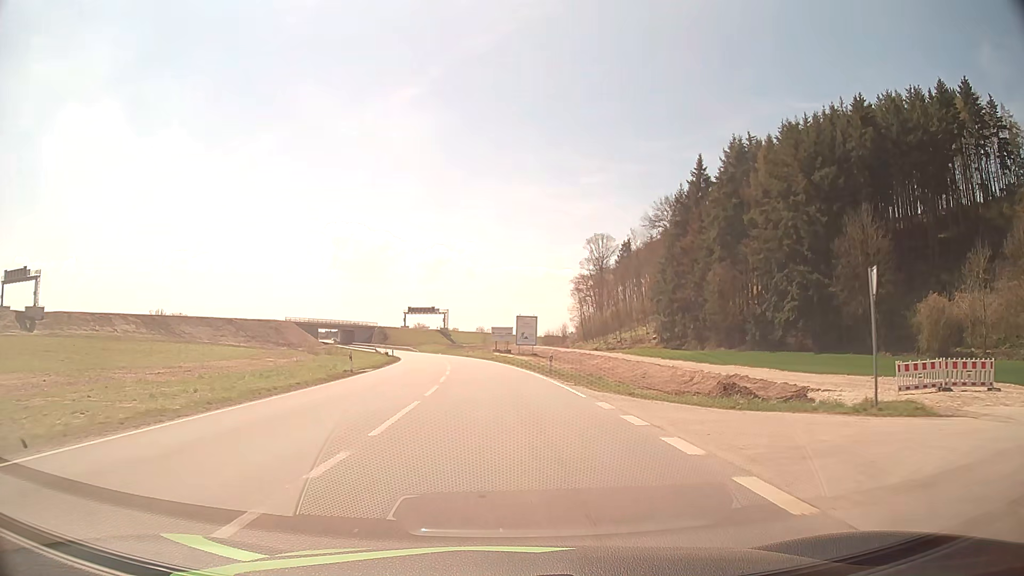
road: tertiary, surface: asphalt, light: Day
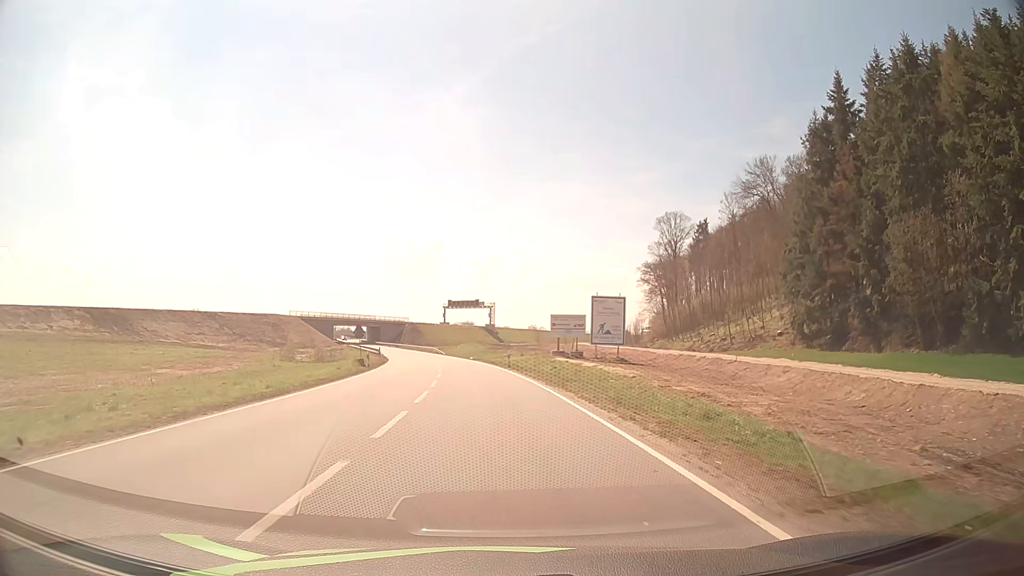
(-1.2, +37.8) m; -4°
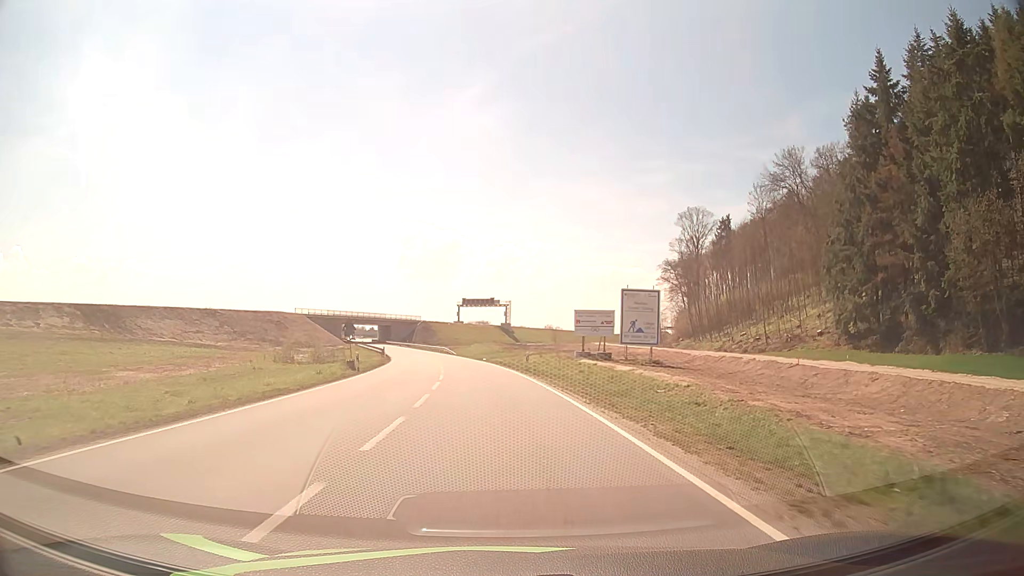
(-0.1, +7.4) m; -1°
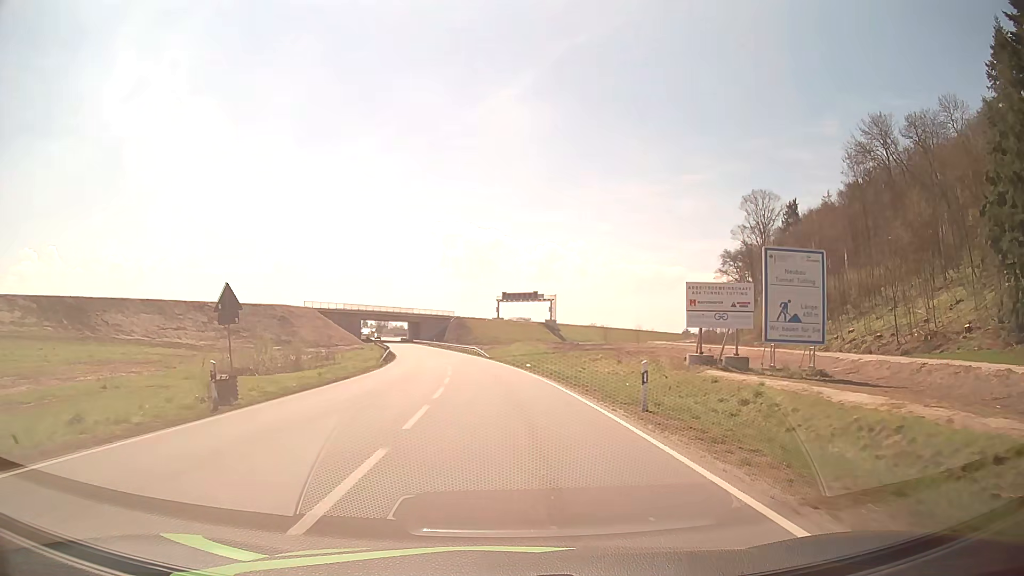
(-0.7, +22.2) m; -4°
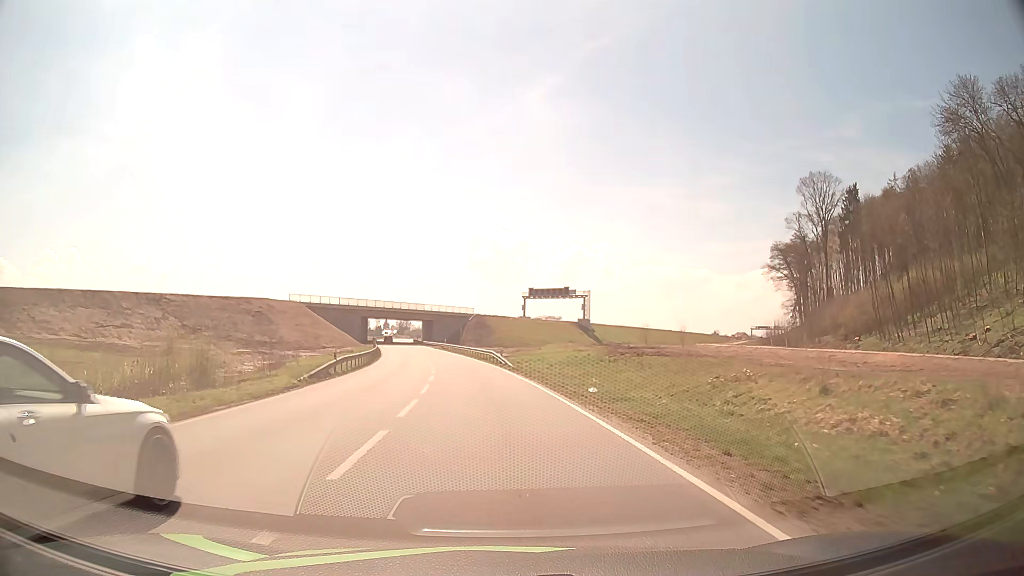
(-0.4, +22.5) m; -2°
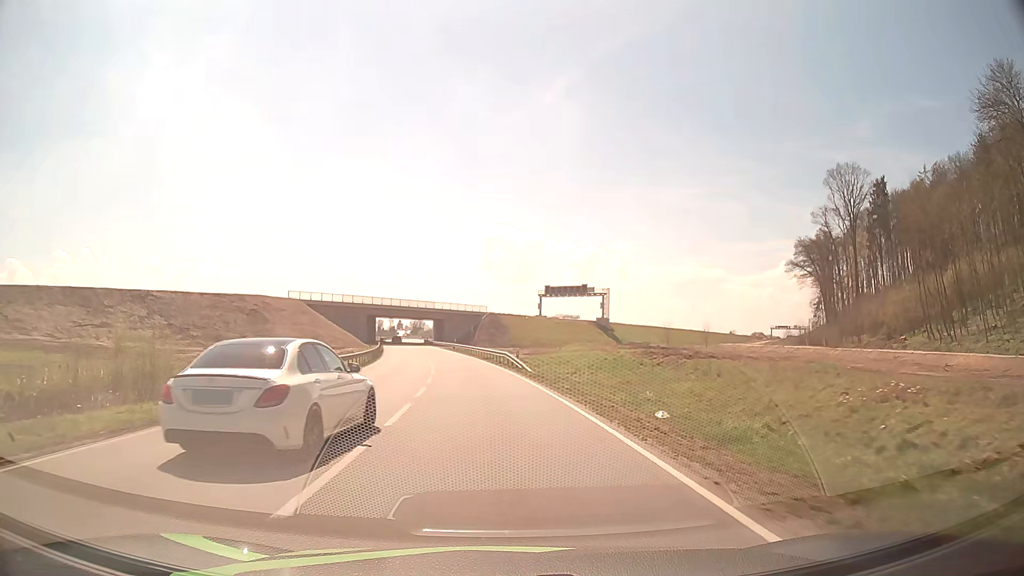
(0.0, +7.6) m; -1°
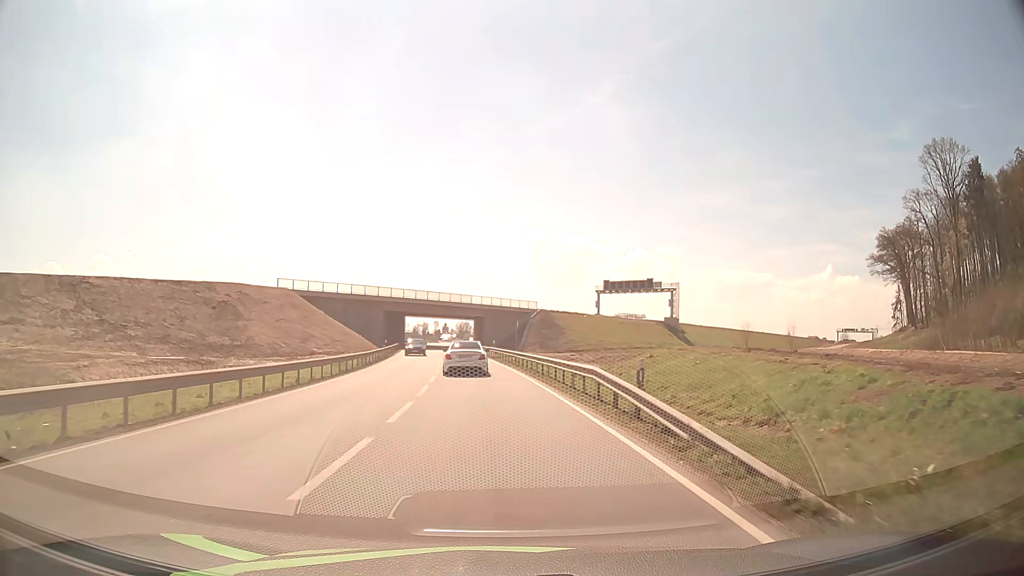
(-0.9, +23.5) m; -4°
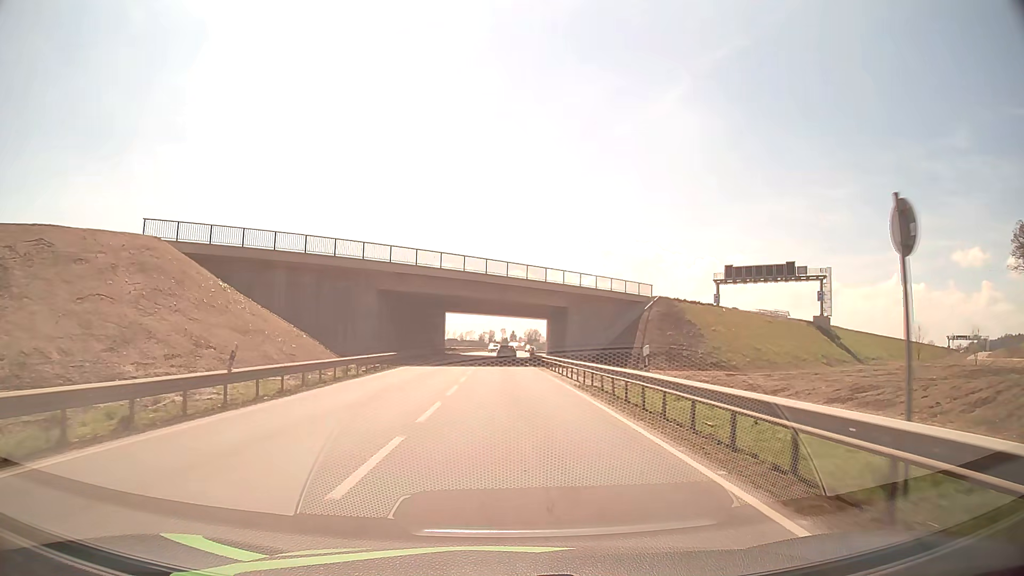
(-2.5, +41.6) m; -6°
(0, +10) (0, +20) (0, +30) (0, +40) (0, +50) (0, +60) (0, +70) (+1, +80) (+1, +90) (+1, +100) m
